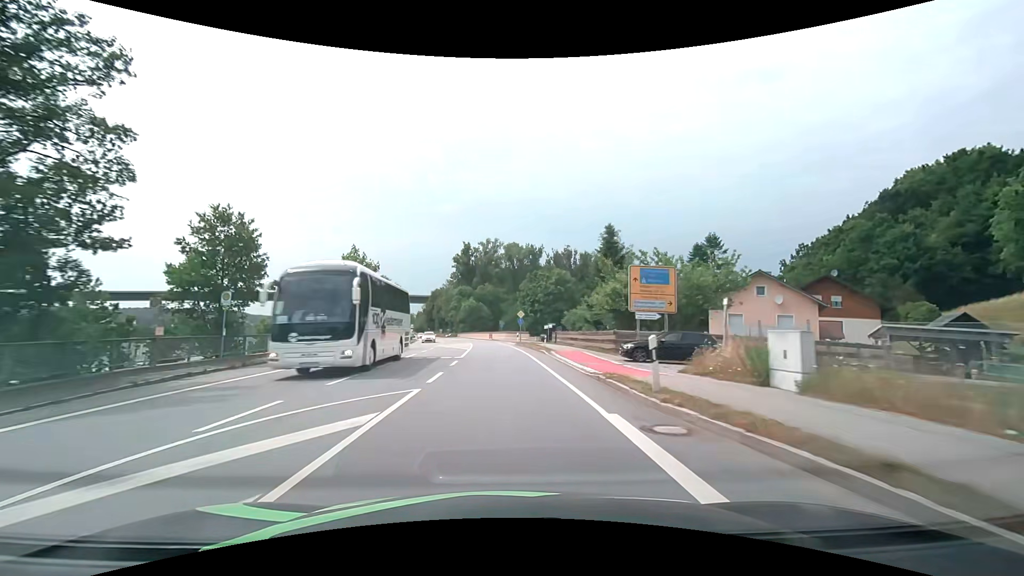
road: primary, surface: asphalt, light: Day
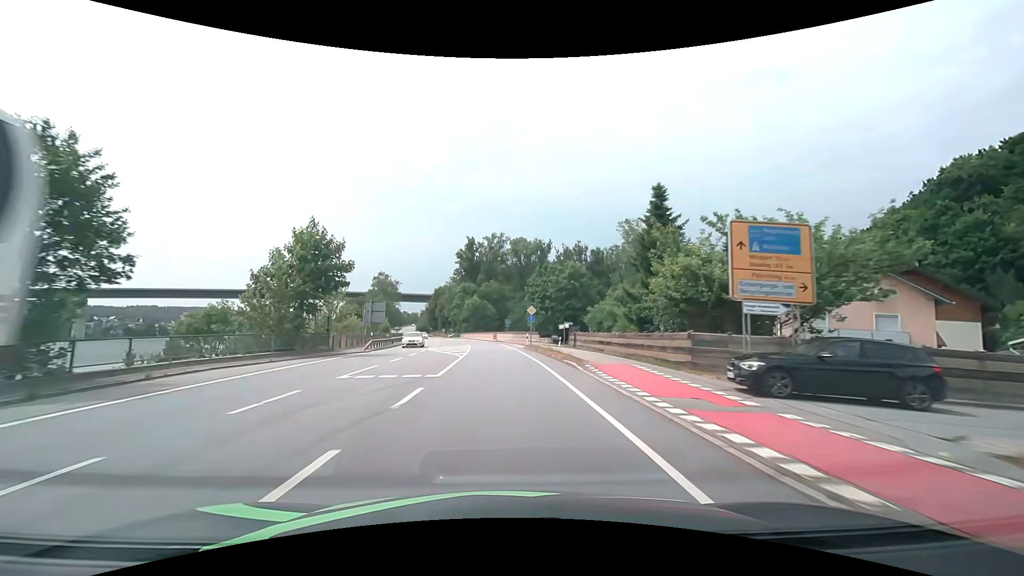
(-0.1, +10.4) m; -1°
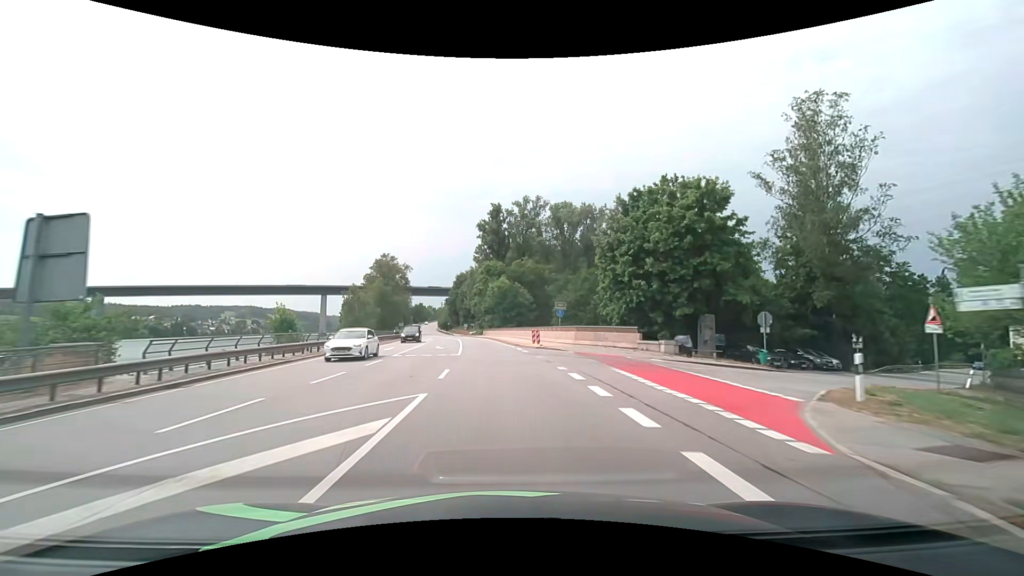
(-1.4, +41.1) m; -4°
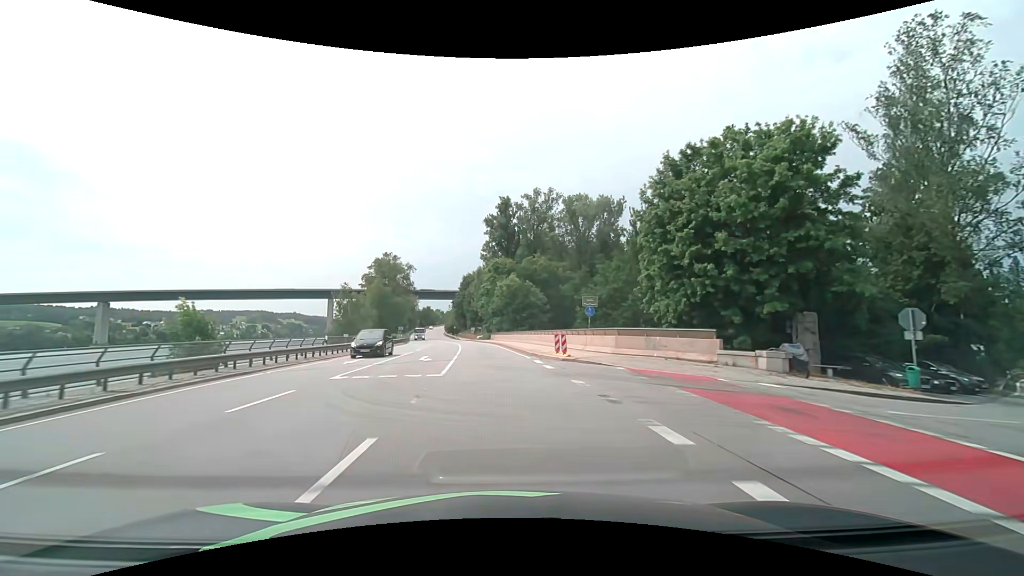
(-0.1, +10.2) m; -1°
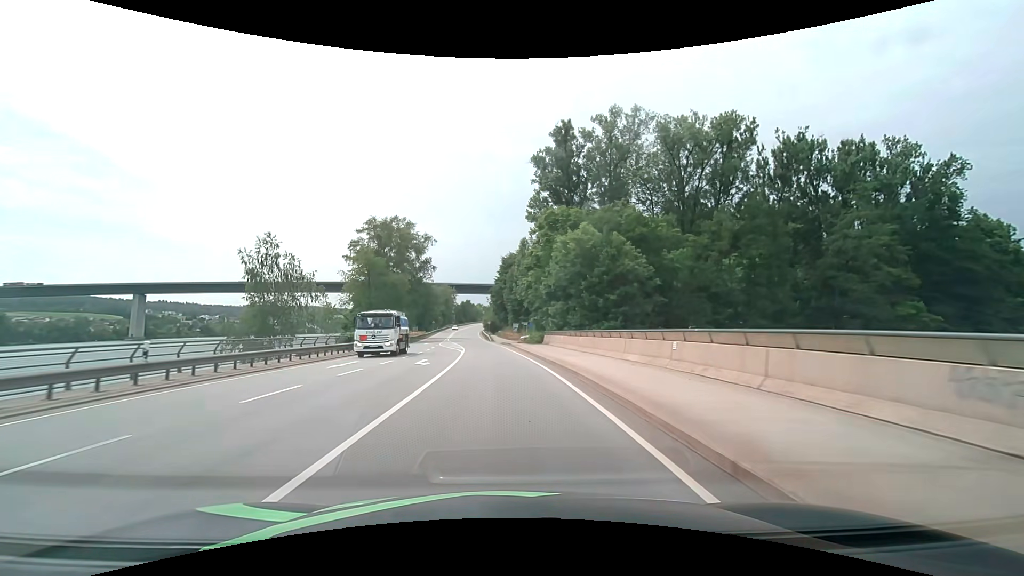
(-1.7, +41.5) m; -5°
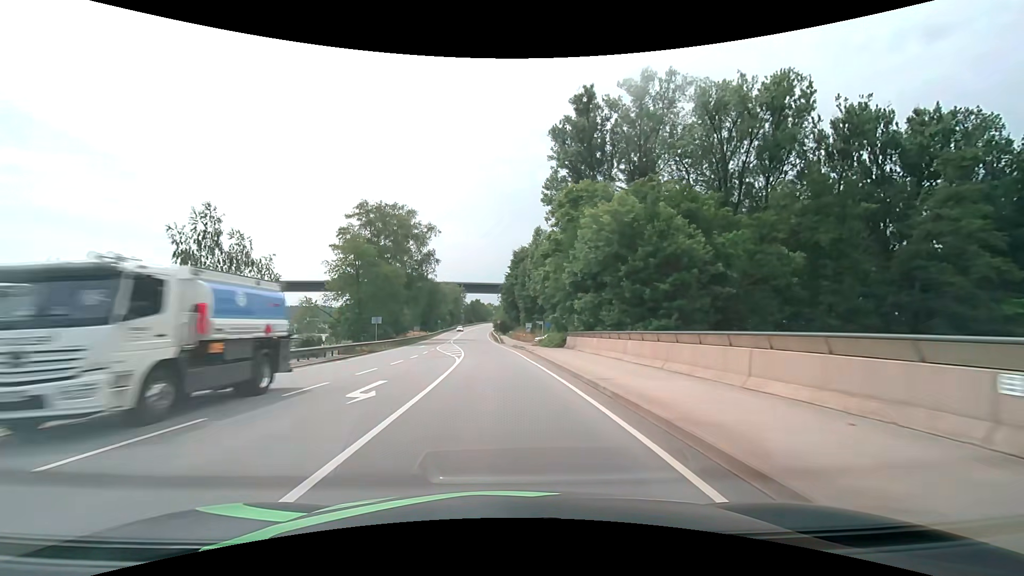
(-0.2, +10.6) m; -2°
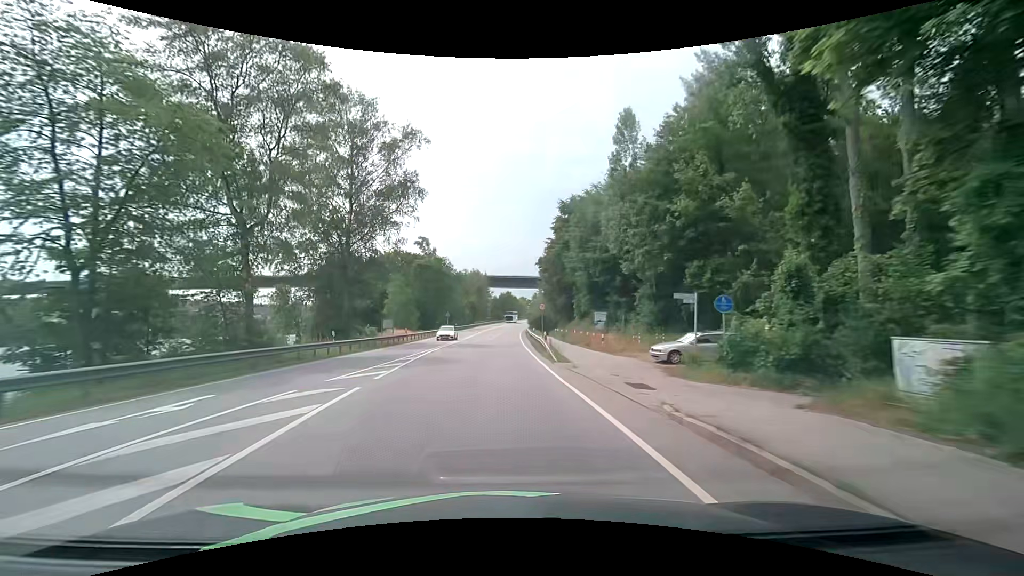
(-1.4, +43.2) m; -4°
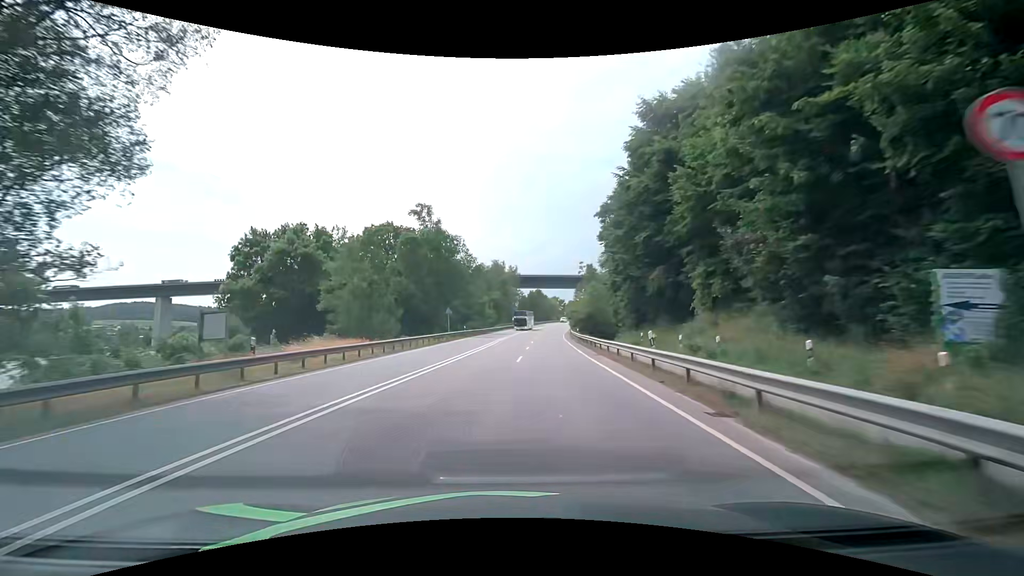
(-1.0, +33.2) m; -3°
(0, +10) (0, +20) (0, +30) (+1, +40) (+1, +50) (+2, +60) (+3, +70) (+4, +80) (+5, +90) (+7, +100) m
